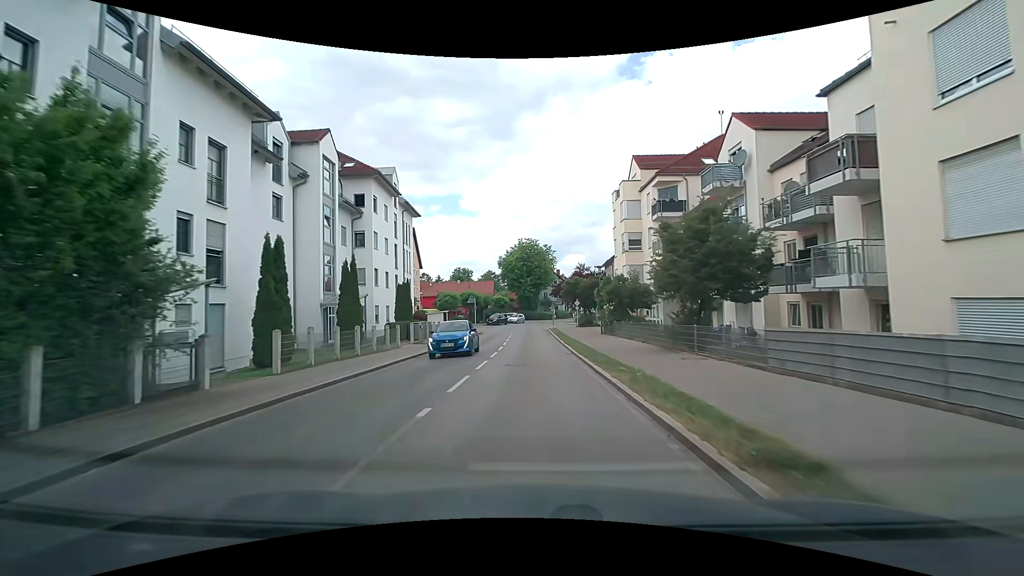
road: tertiary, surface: asphalt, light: Day
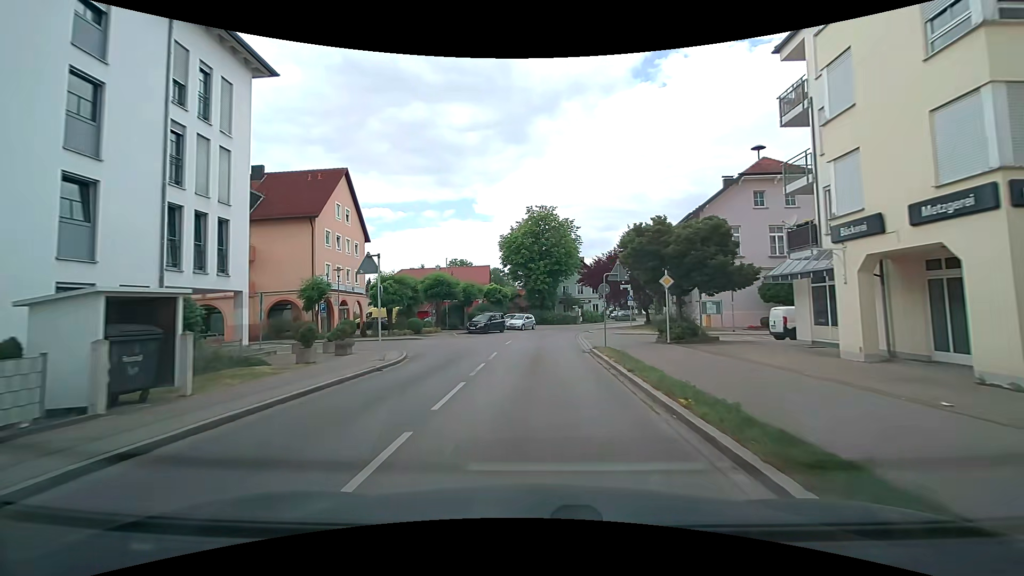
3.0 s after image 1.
(-0.3, +33.1) m; -2°
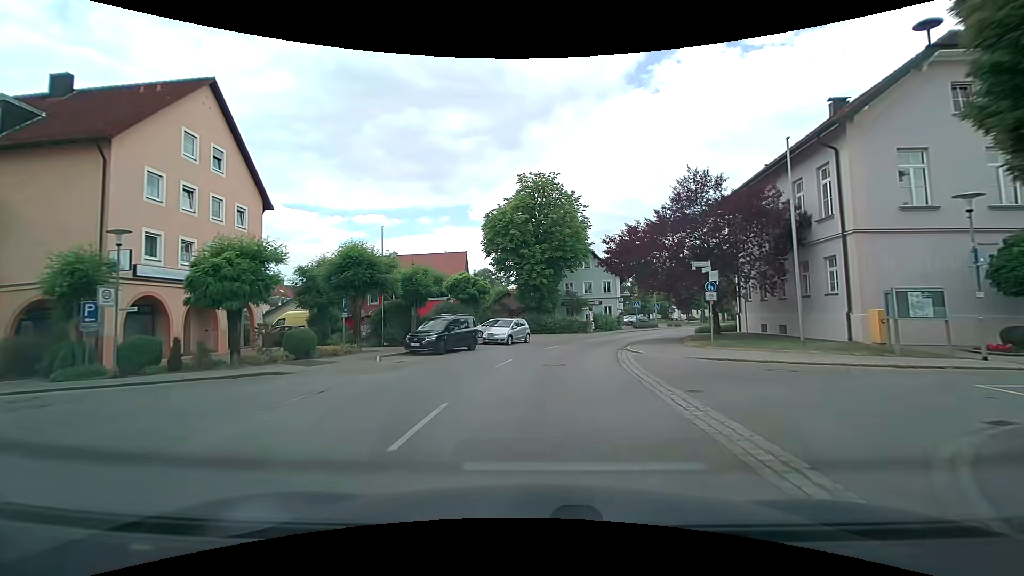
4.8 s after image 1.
(+0.1, +18.8) m; 0°
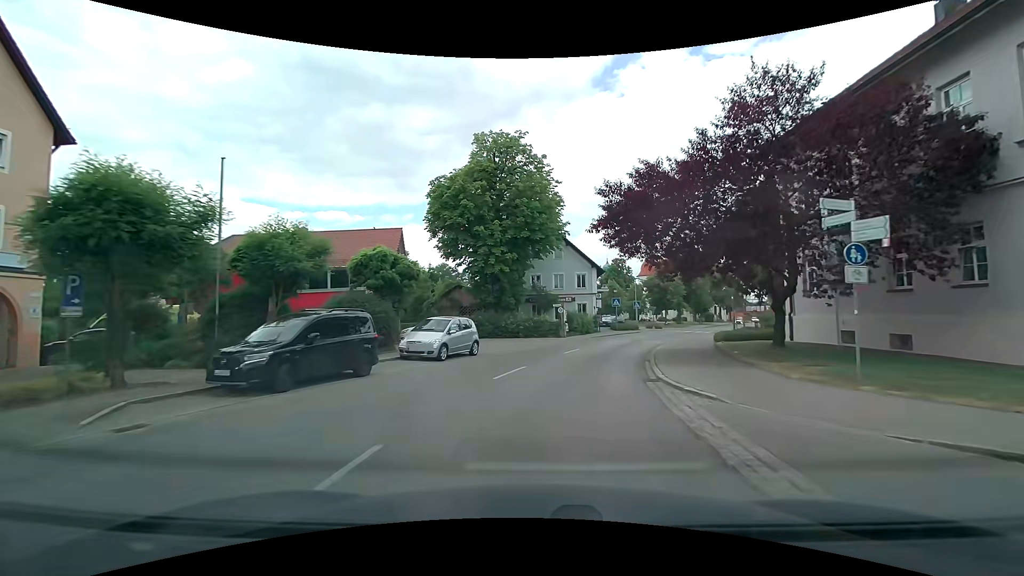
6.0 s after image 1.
(+0.3, +11.7) m; +4°
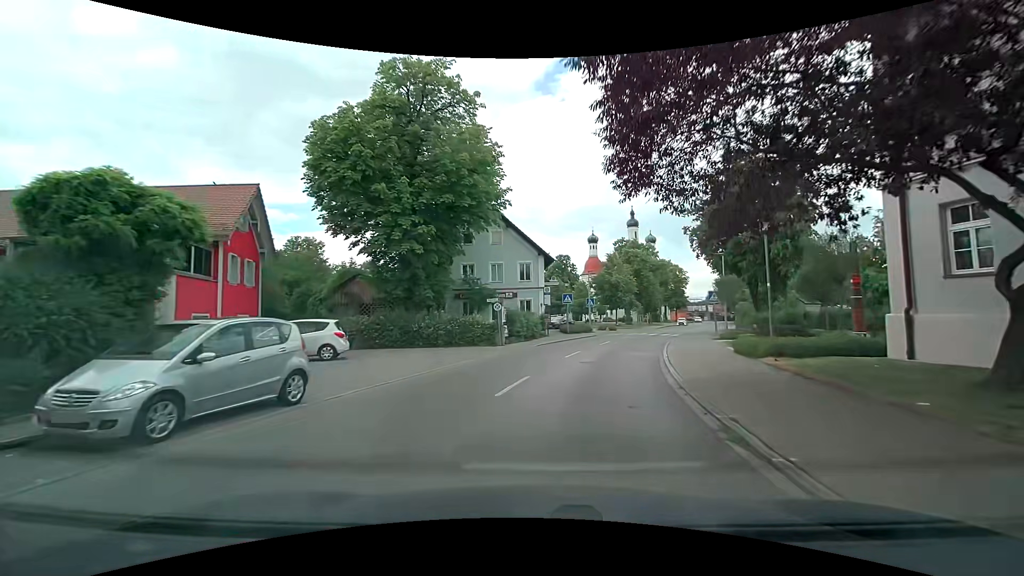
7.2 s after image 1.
(+0.5, +11.3) m; +6°
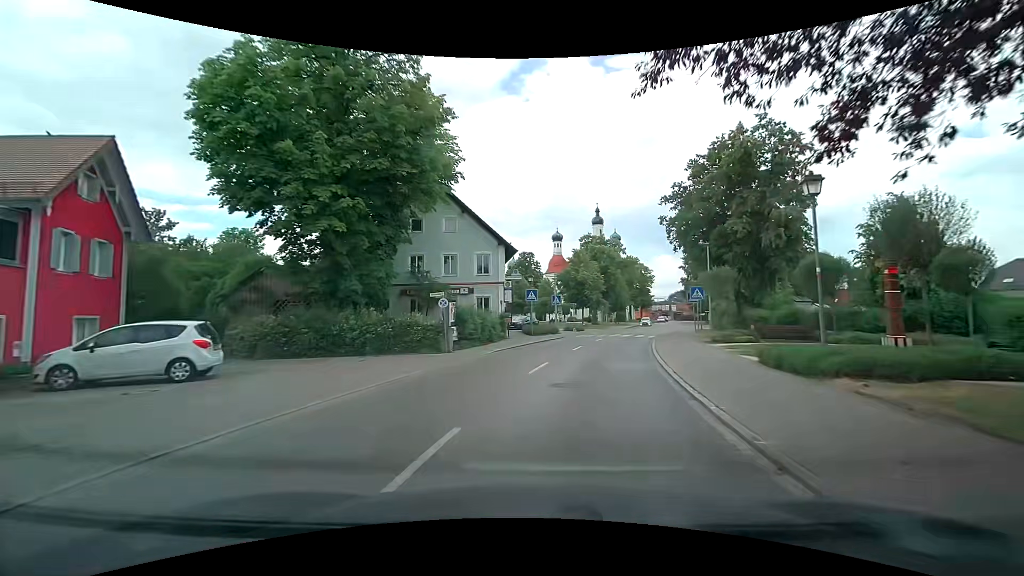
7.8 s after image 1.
(+0.2, +5.6) m; +4°
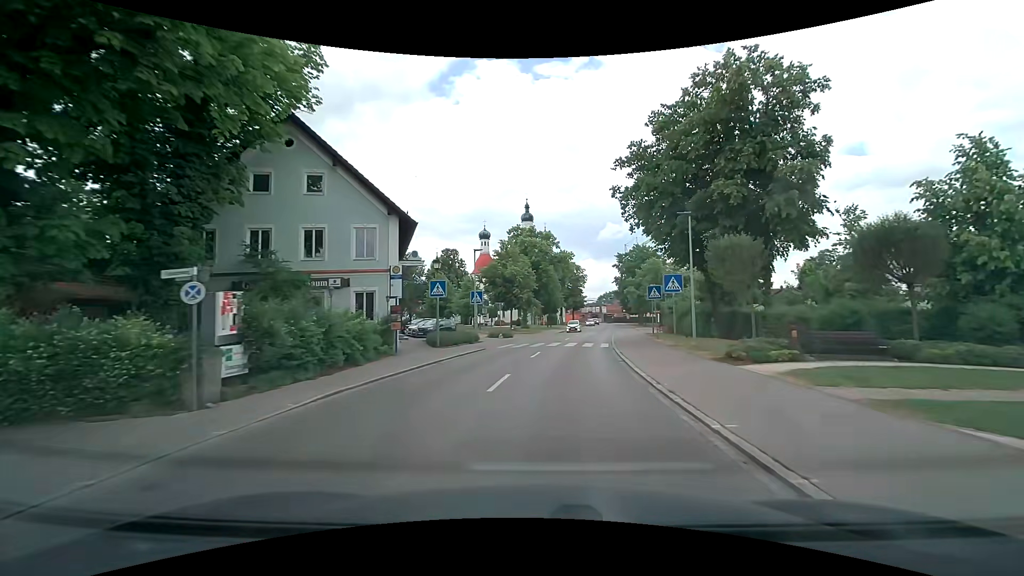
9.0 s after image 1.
(+0.7, +11.5) m; +9°
